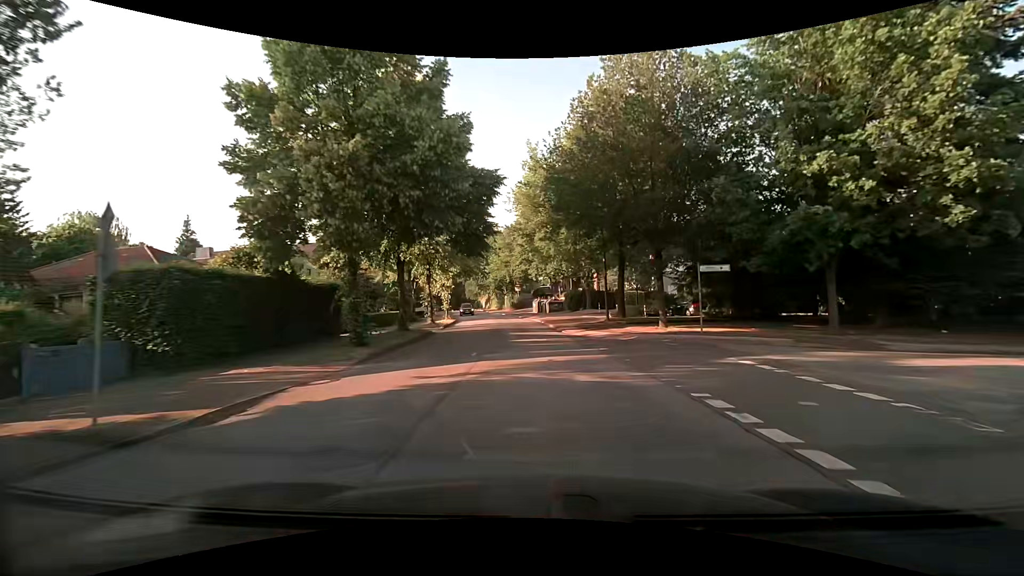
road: tertiary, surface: asphalt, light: Day
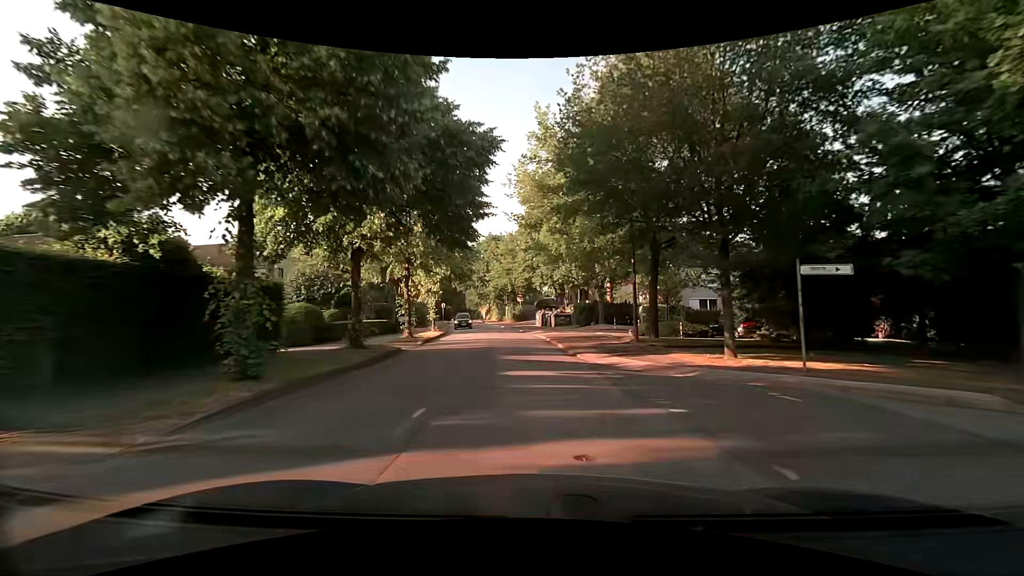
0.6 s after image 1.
(-0.1, +7.0) m; -1°
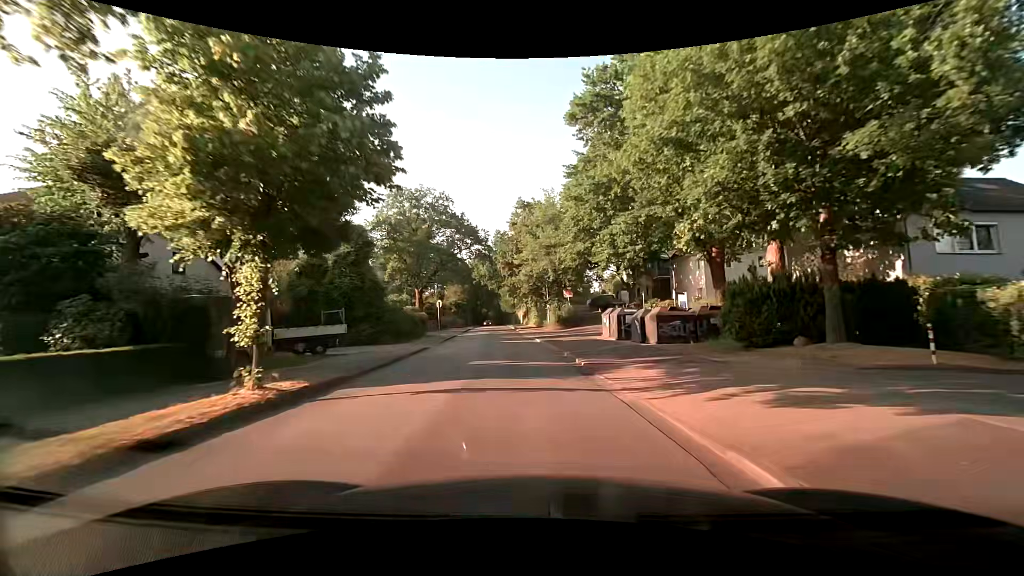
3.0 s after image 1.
(-0.8, +27.3) m; -4°
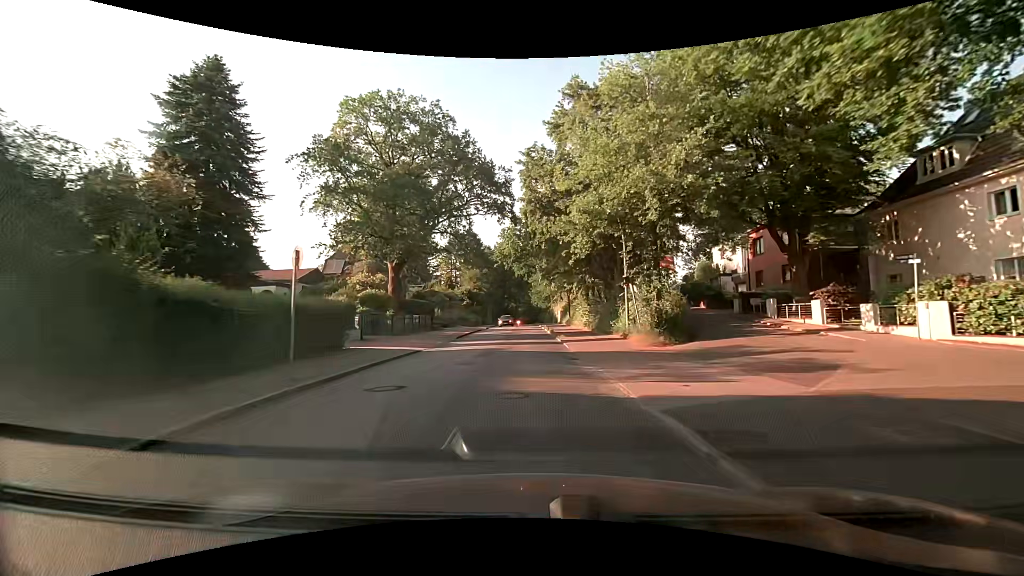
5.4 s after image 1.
(-1.5, +28.1) m; -5°
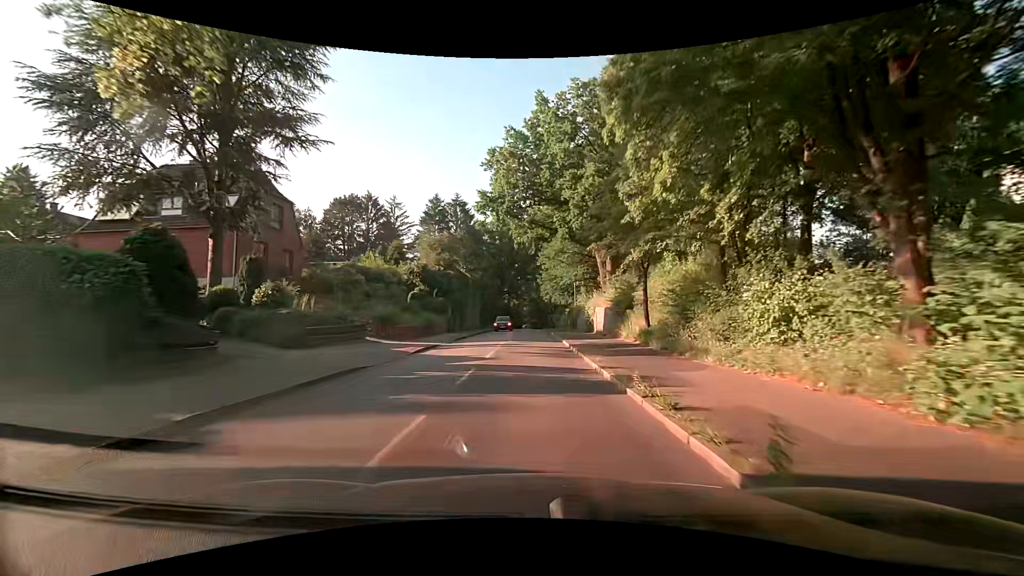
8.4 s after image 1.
(-0.4, +36.5) m; -1°
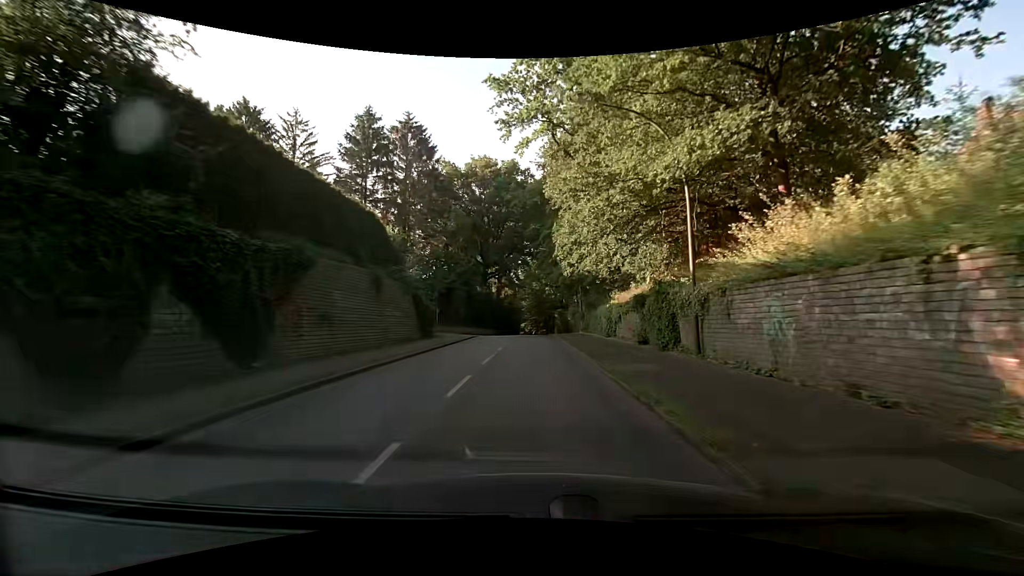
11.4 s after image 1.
(+0.1, +37.2) m; -1°
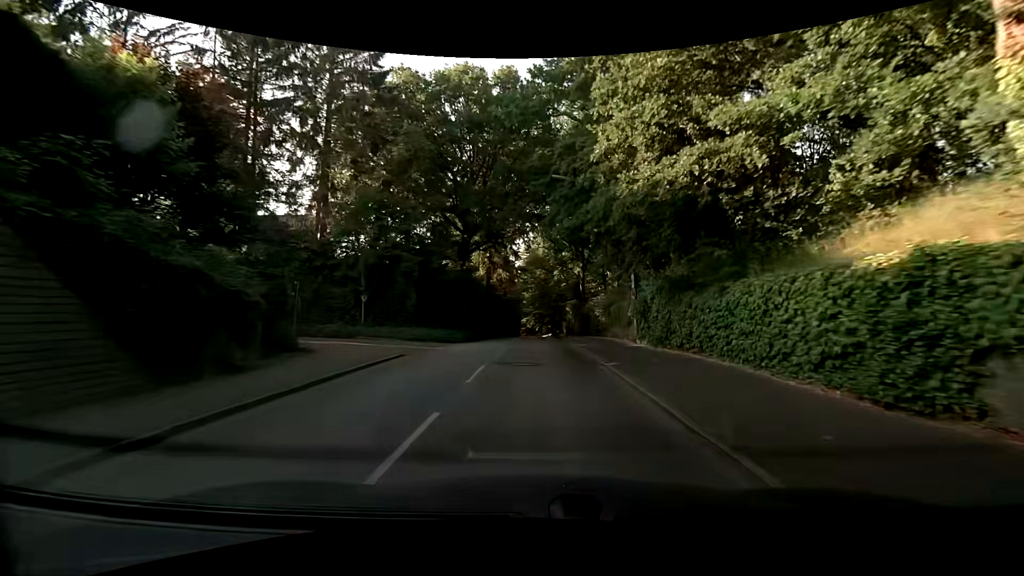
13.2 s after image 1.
(+0.2, +22.7) m; +1°
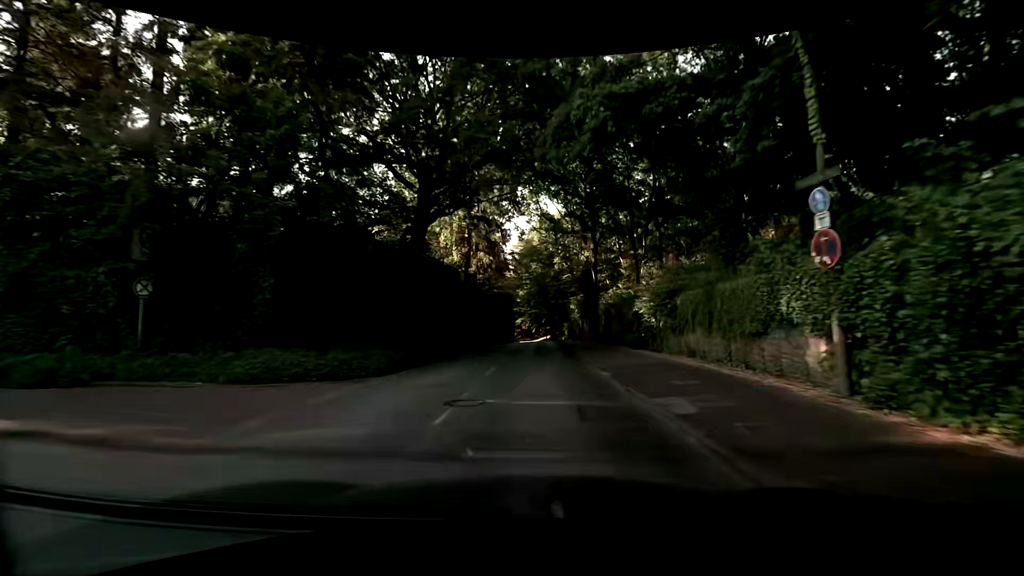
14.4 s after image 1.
(0.0, +15.3) m; 0°
(0, +10) (0, +20) (+1, +30) (+1, +40) (+1, +50) (+2, +60) (+2, +70) (+2, +80) (+2, +90) (+1, +100) m
